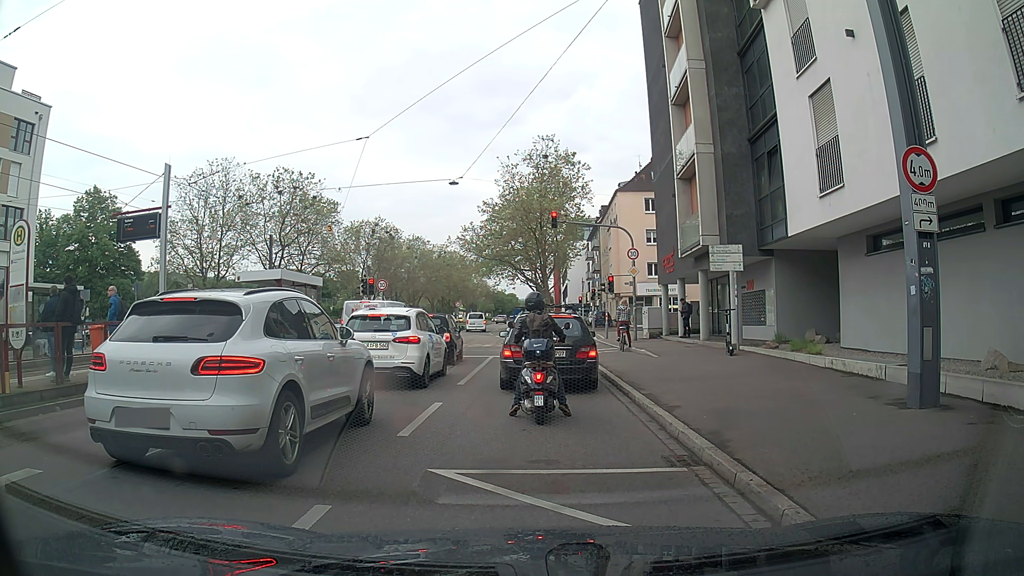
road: primary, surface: asphalt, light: Day
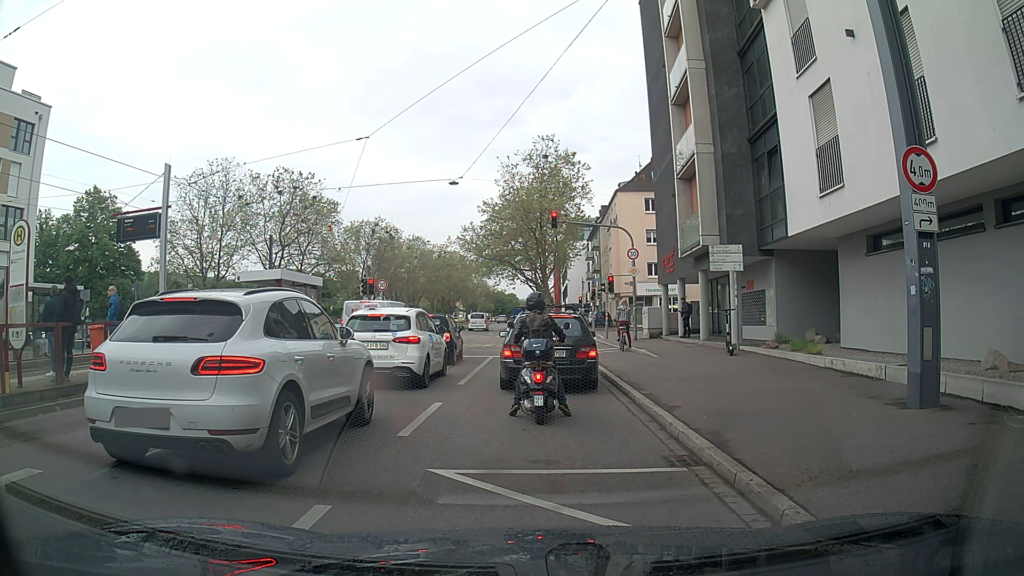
(0.0, 0.0) m; 0°
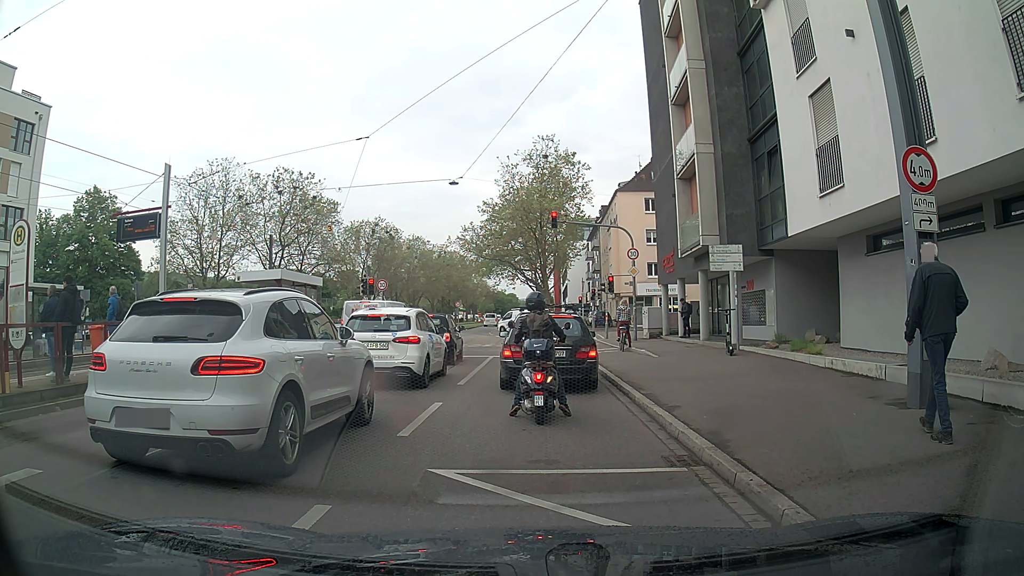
(0.0, 0.0) m; 0°
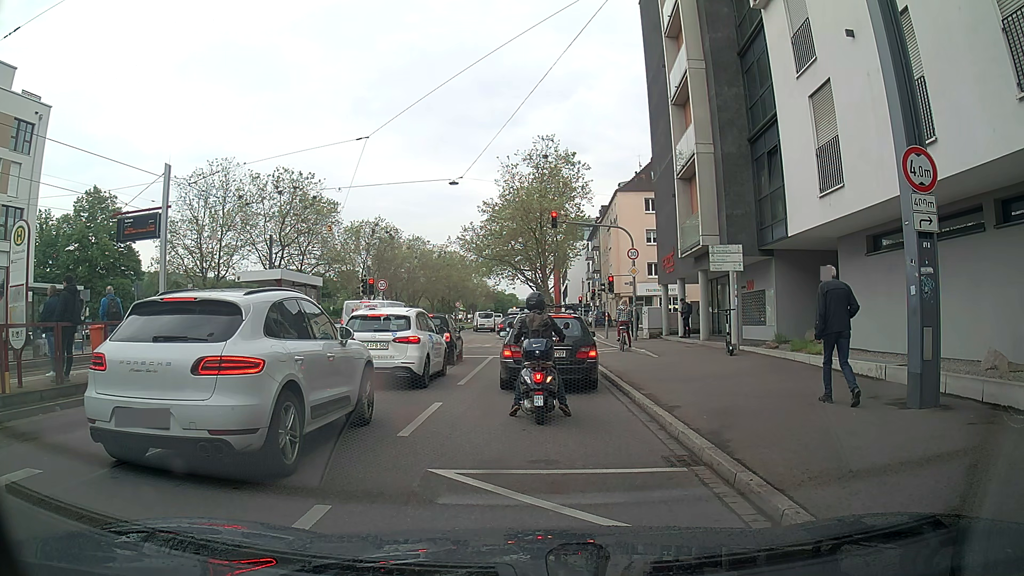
(0.0, 0.0) m; 0°
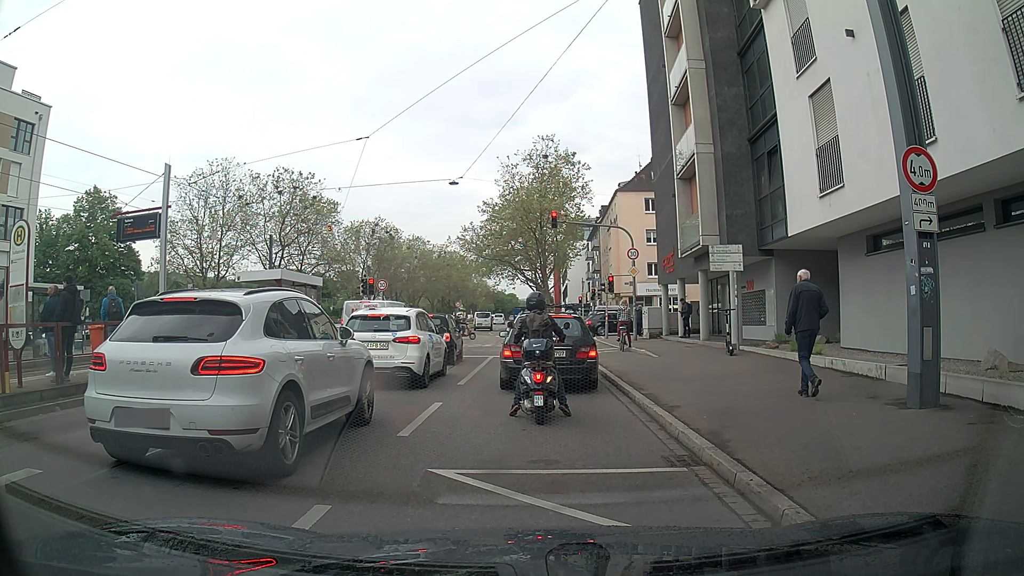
(0.0, 0.0) m; 0°
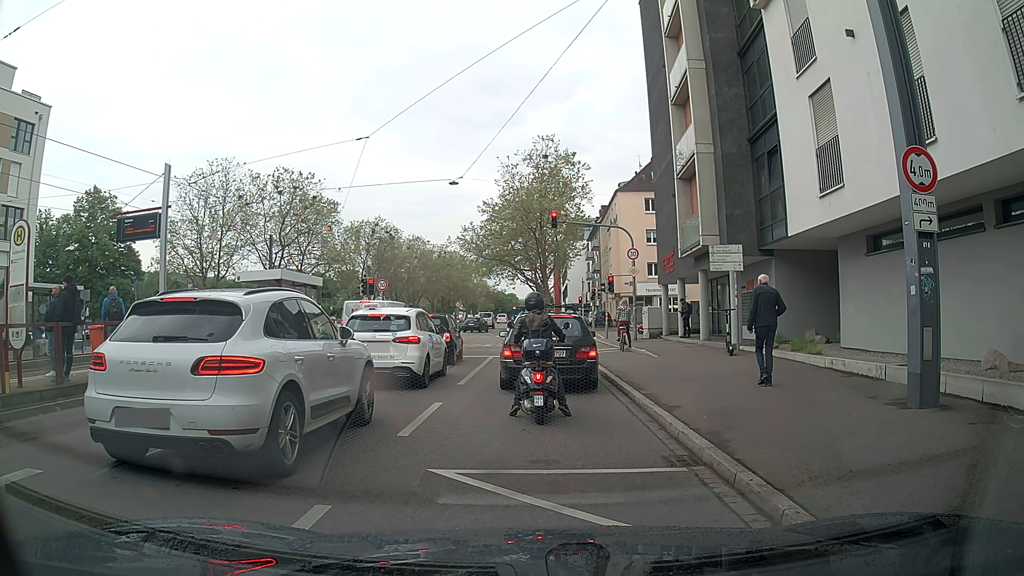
(0.0, 0.0) m; 0°
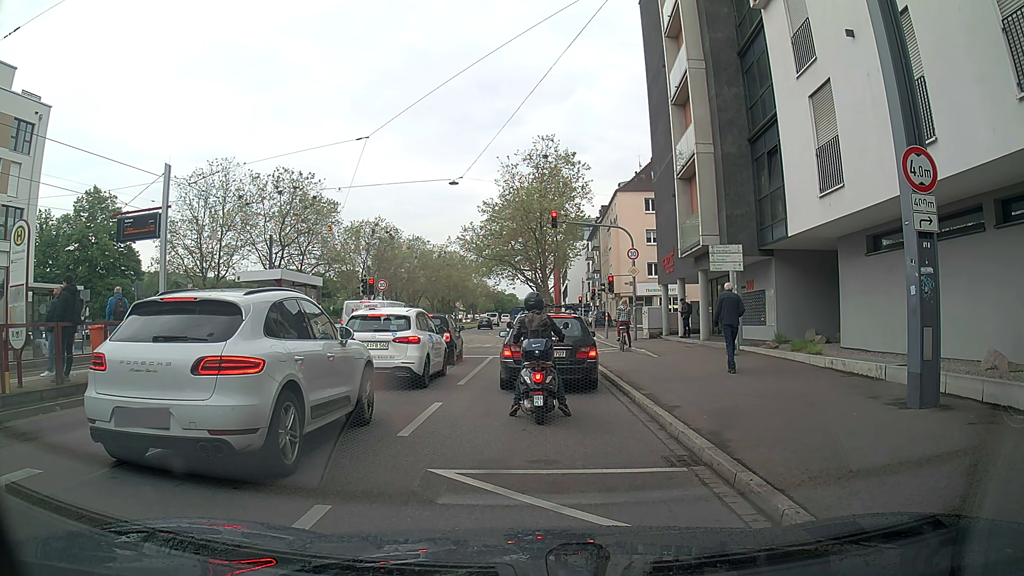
(0.0, 0.0) m; 0°
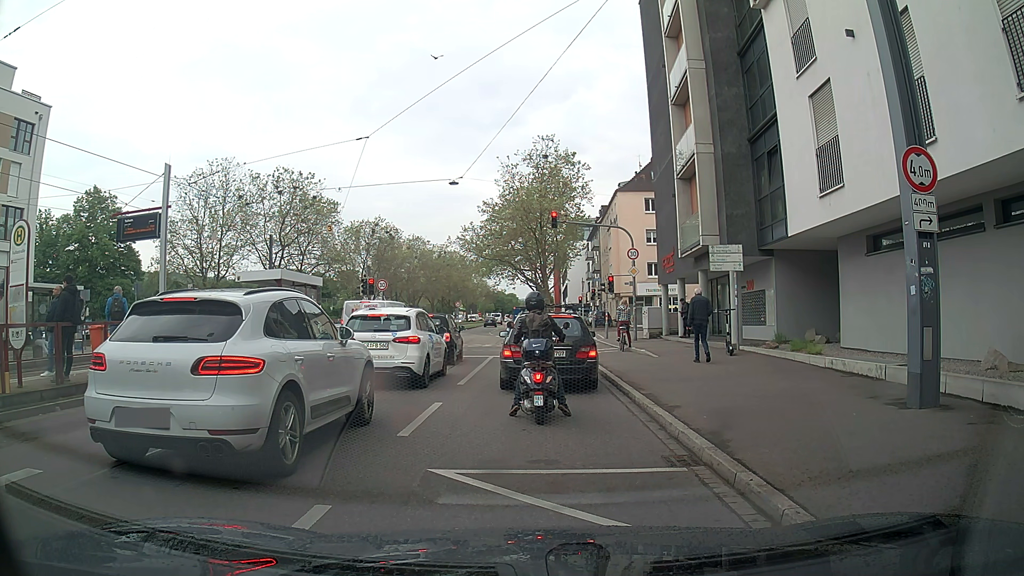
(0.0, 0.0) m; 0°
